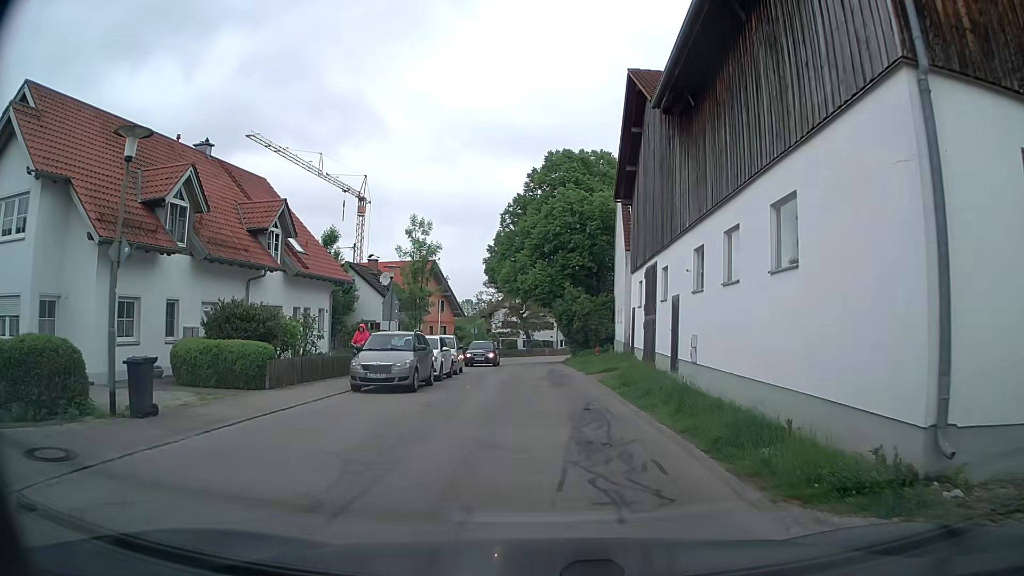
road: unclassified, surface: asphalt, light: Day
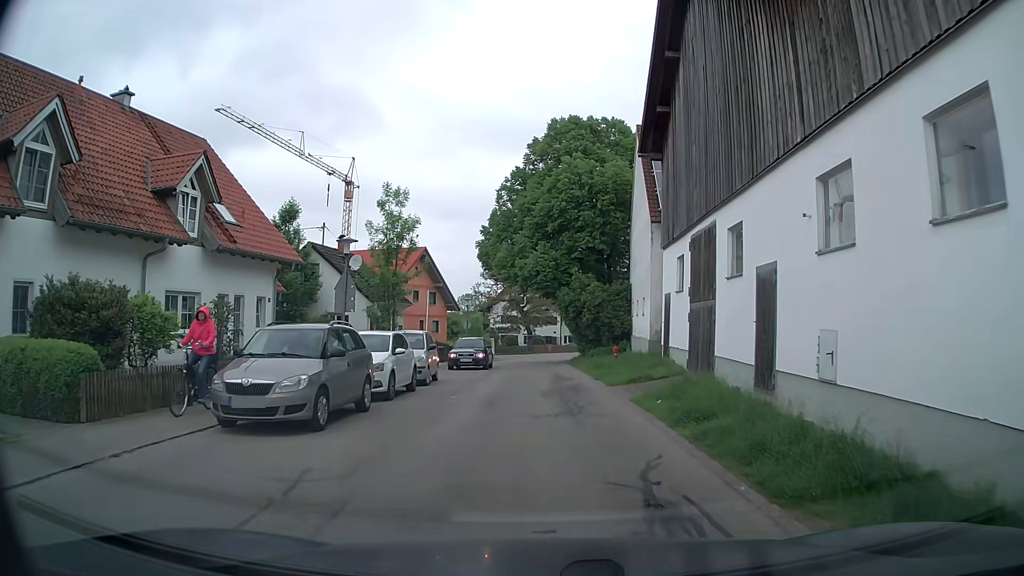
(0.0, +7.4) m; -1°
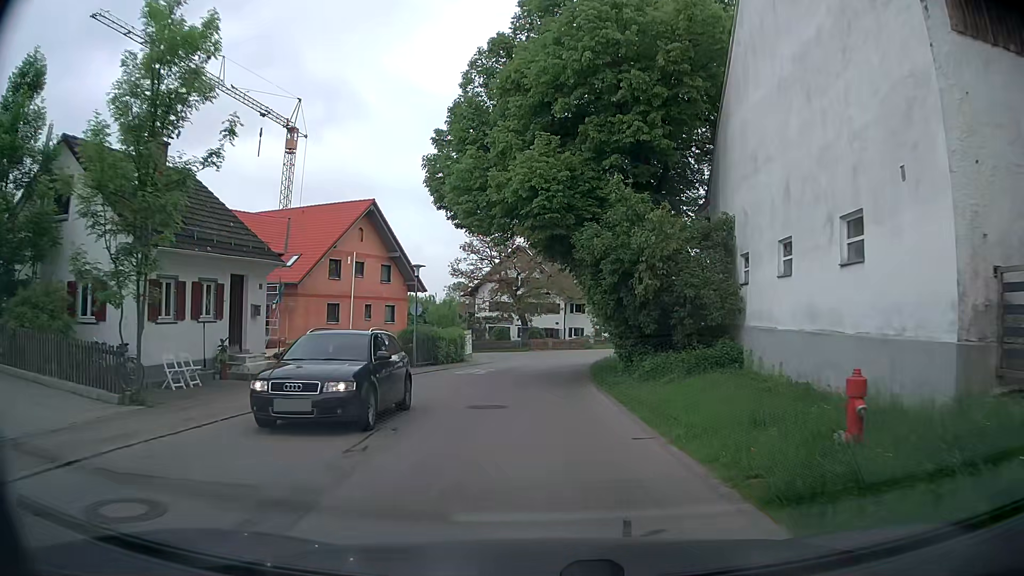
(+0.1, +20.4) m; +1°
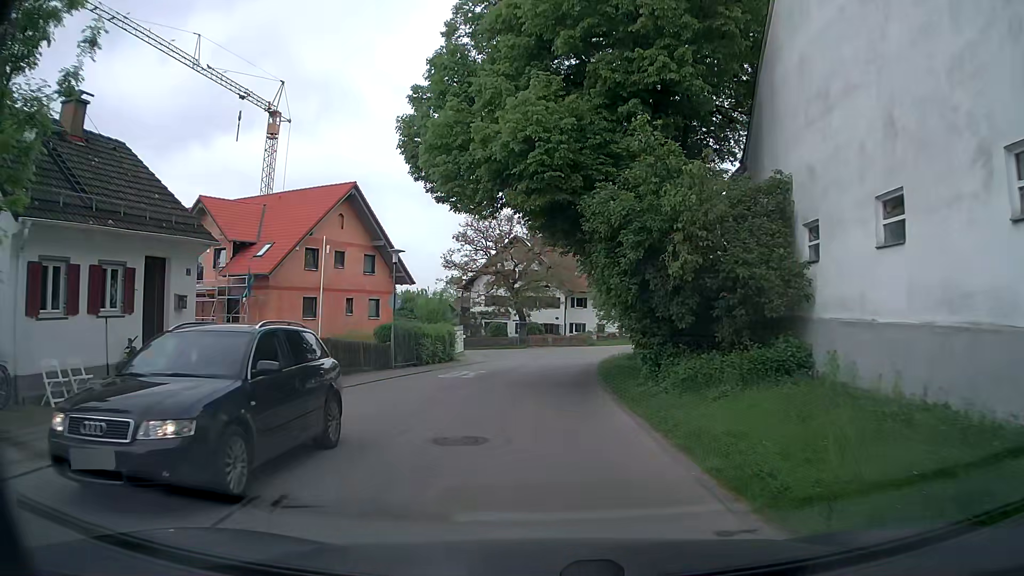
(0.0, +4.3) m; -1°
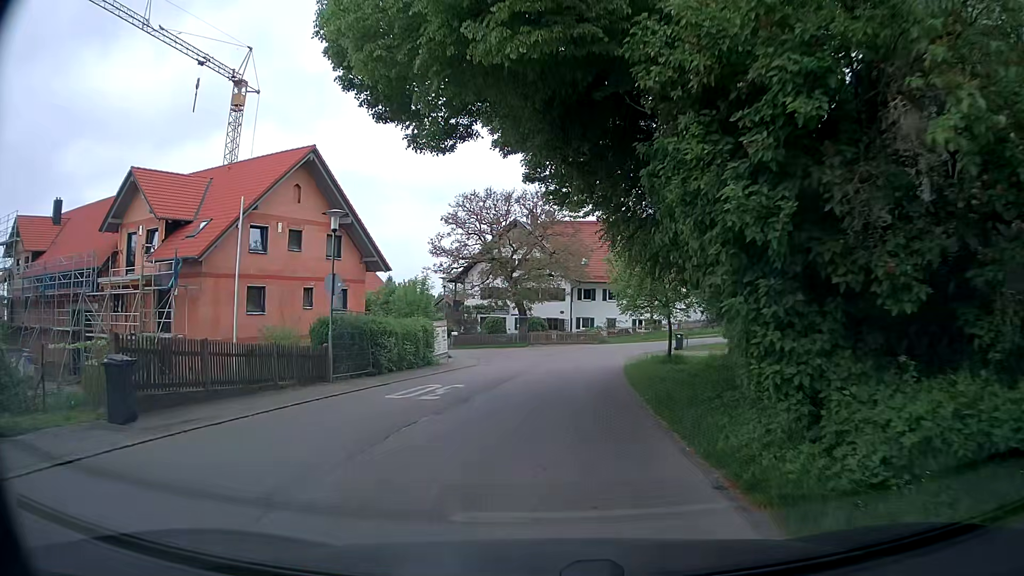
(-0.2, +8.0) m; -1°
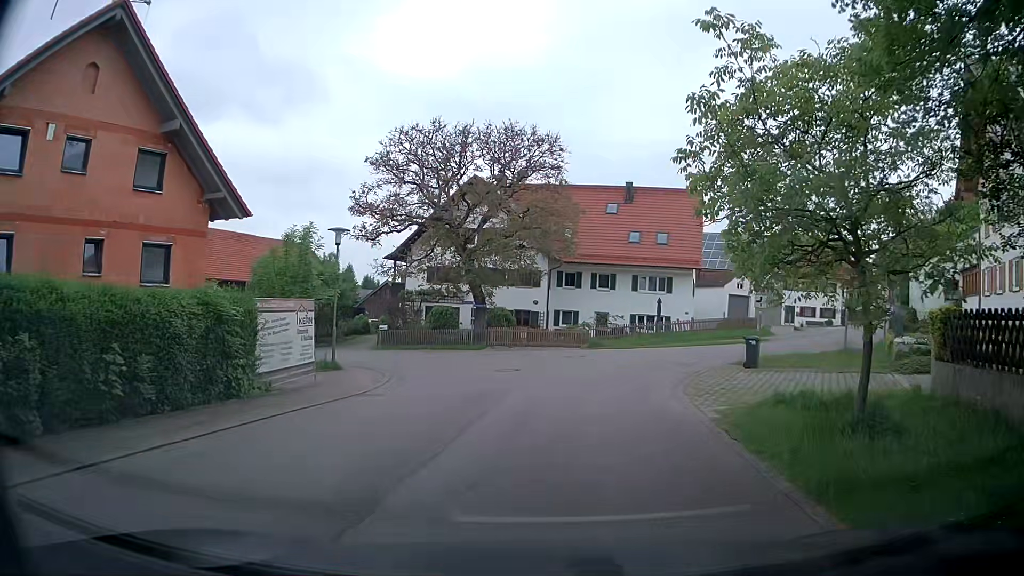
(+0.1, +16.3) m; +4°
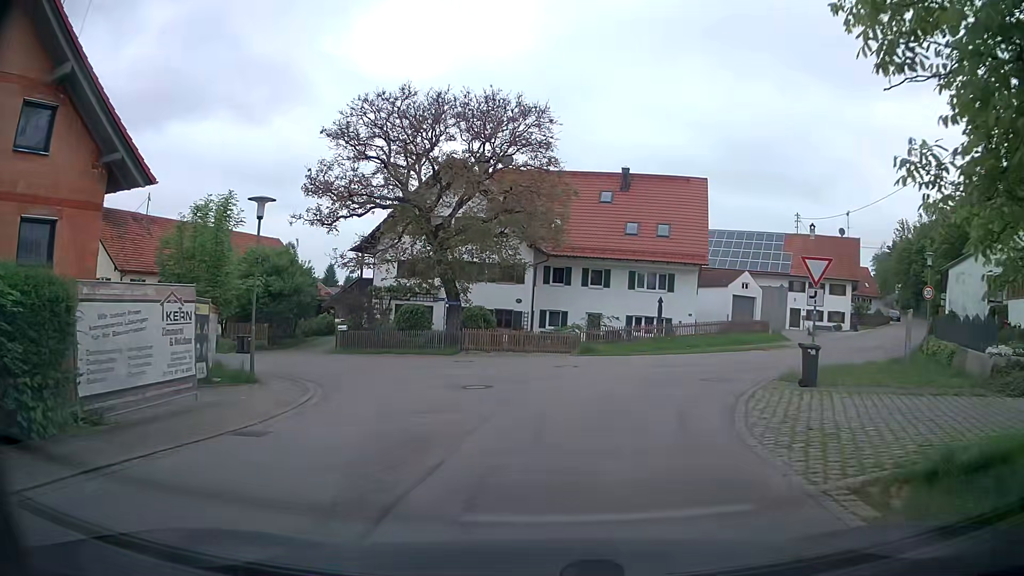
(-0.2, +5.4) m; +2°
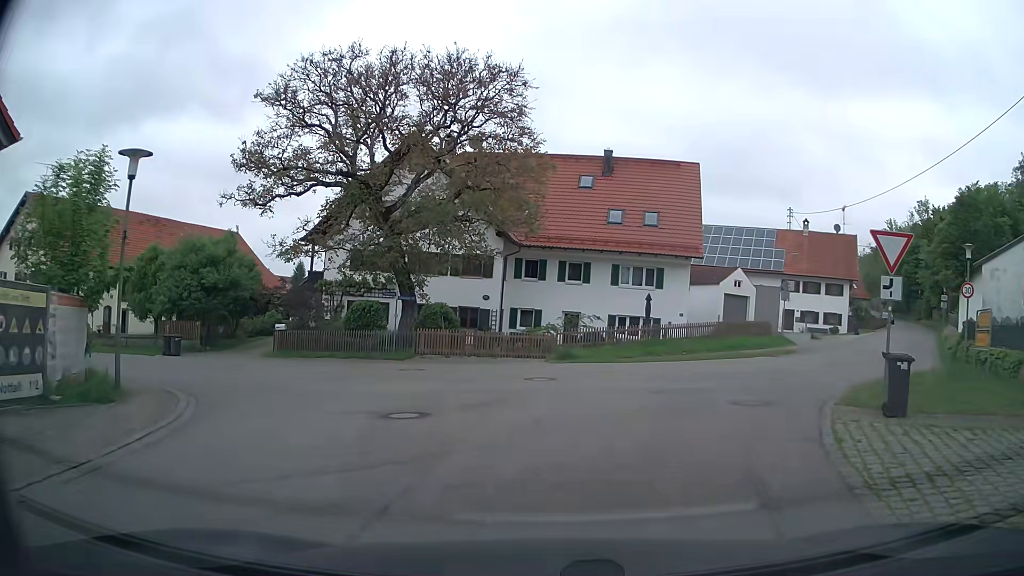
(-0.1, +4.9) m; +1°
